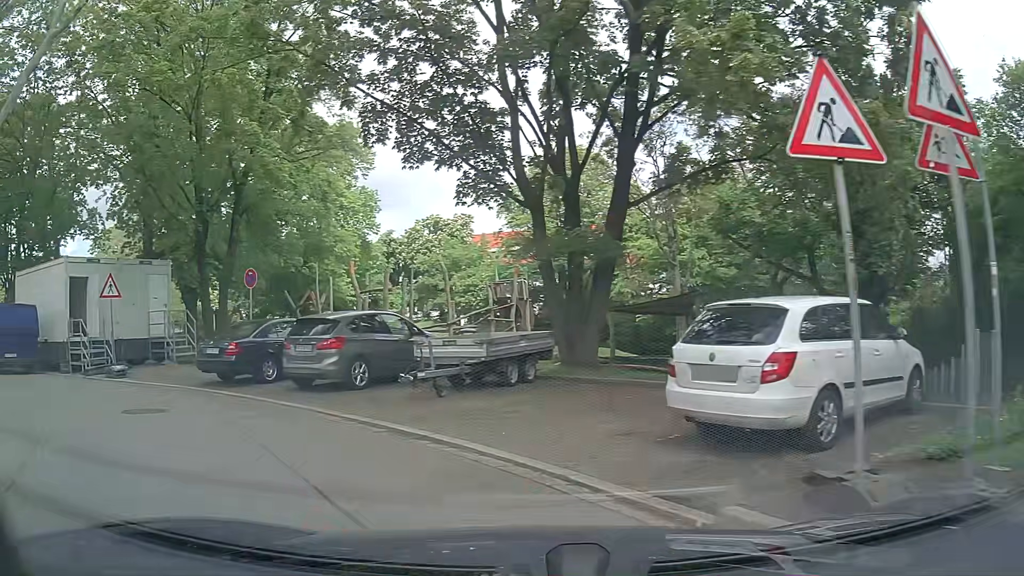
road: residential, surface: asphalt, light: Day
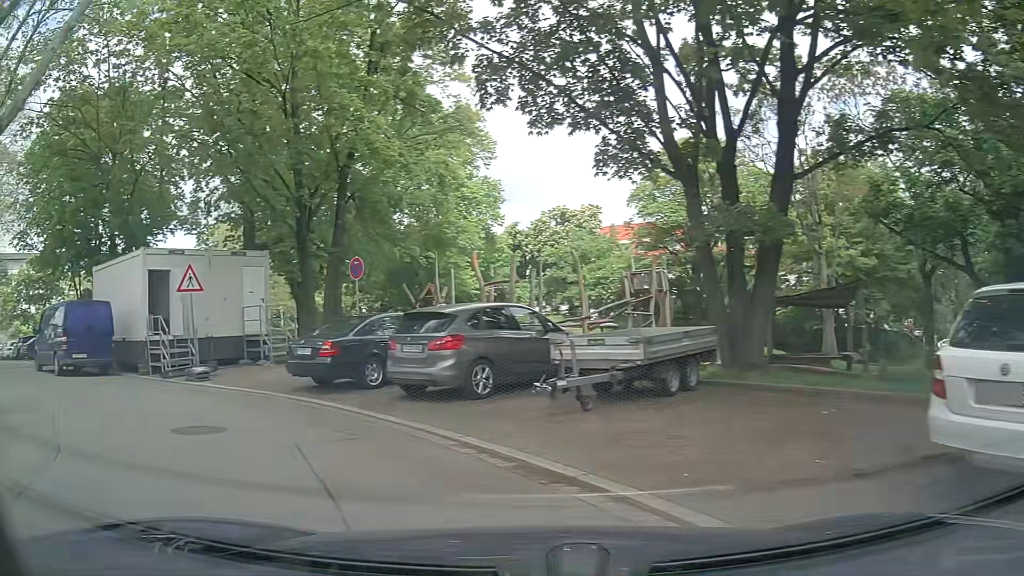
(-0.2, +2.5) m; -12°
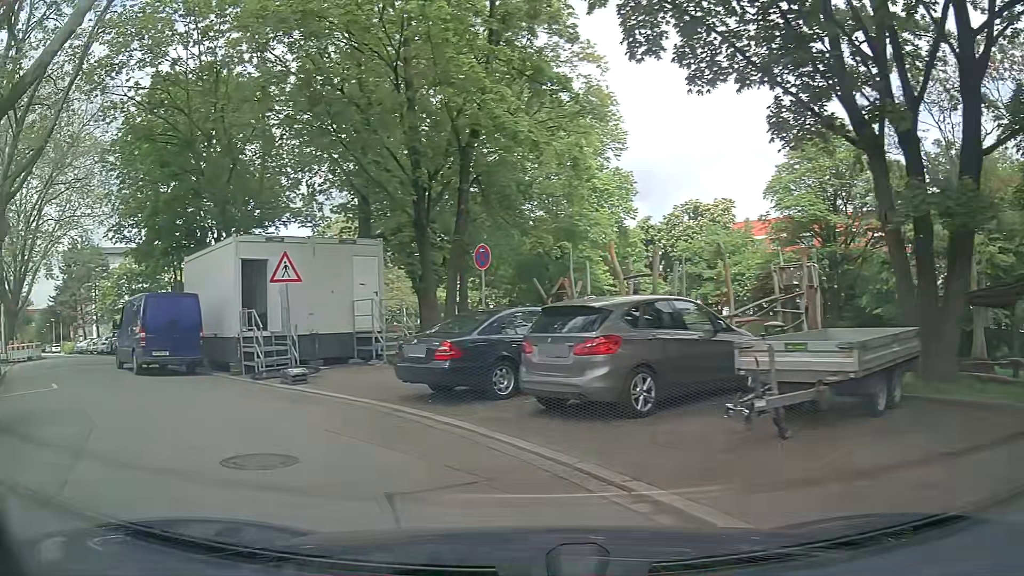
(-0.2, +2.4) m; -11°
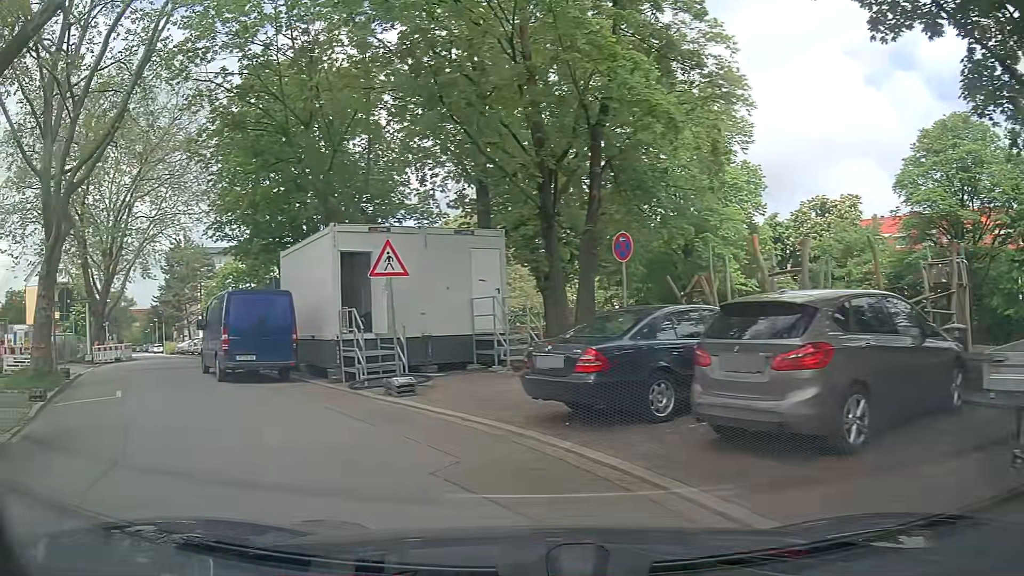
(-0.2, +2.4) m; -9°
